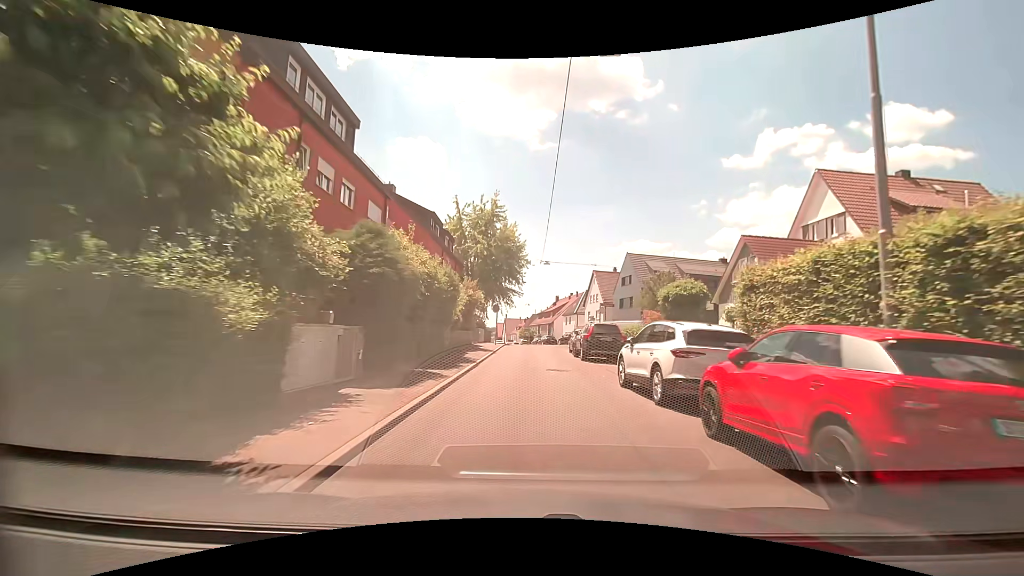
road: residential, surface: asphalt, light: Day
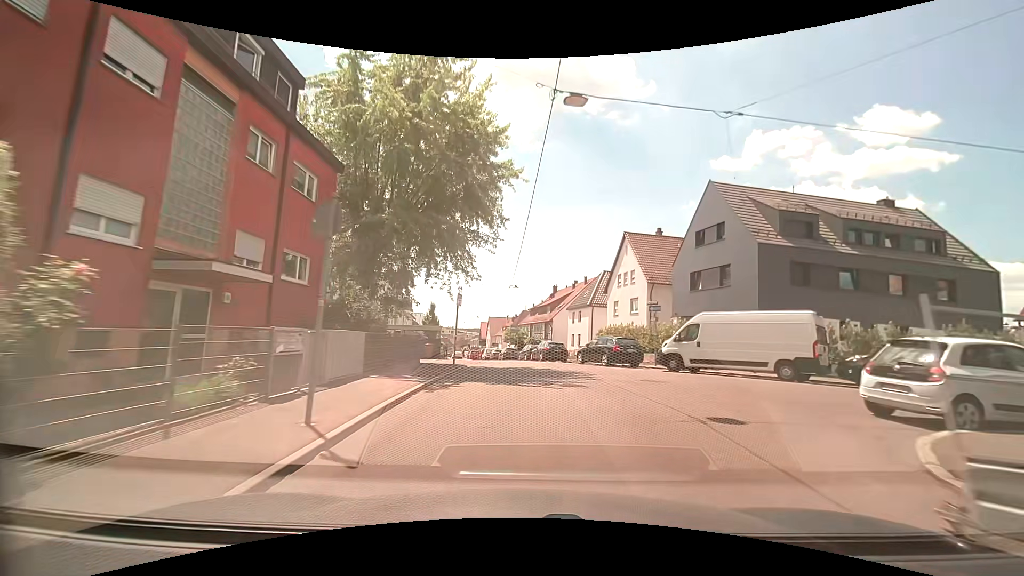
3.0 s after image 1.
(+0.3, +30.2) m; +1°
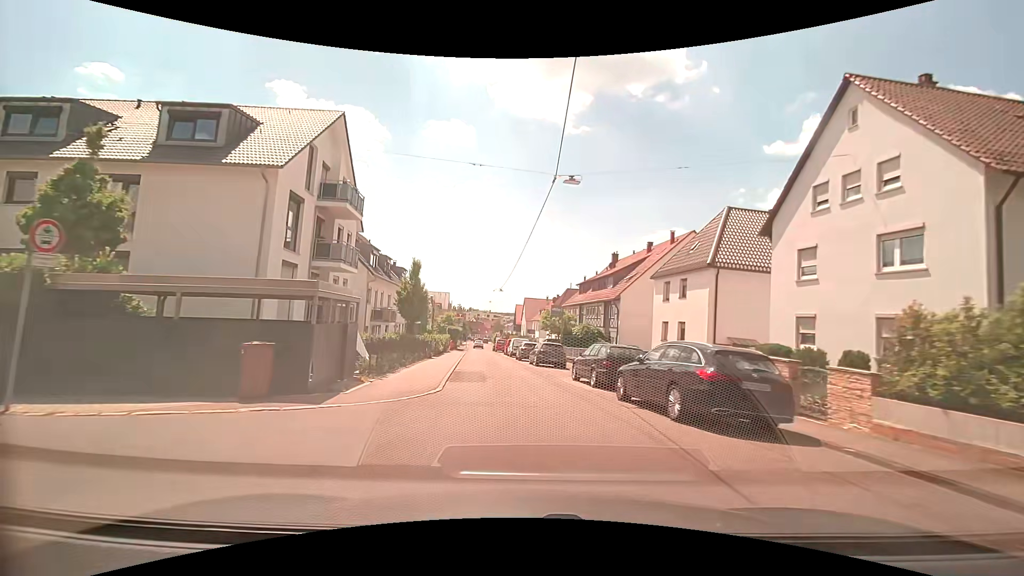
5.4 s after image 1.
(-0.6, +25.8) m; -4°
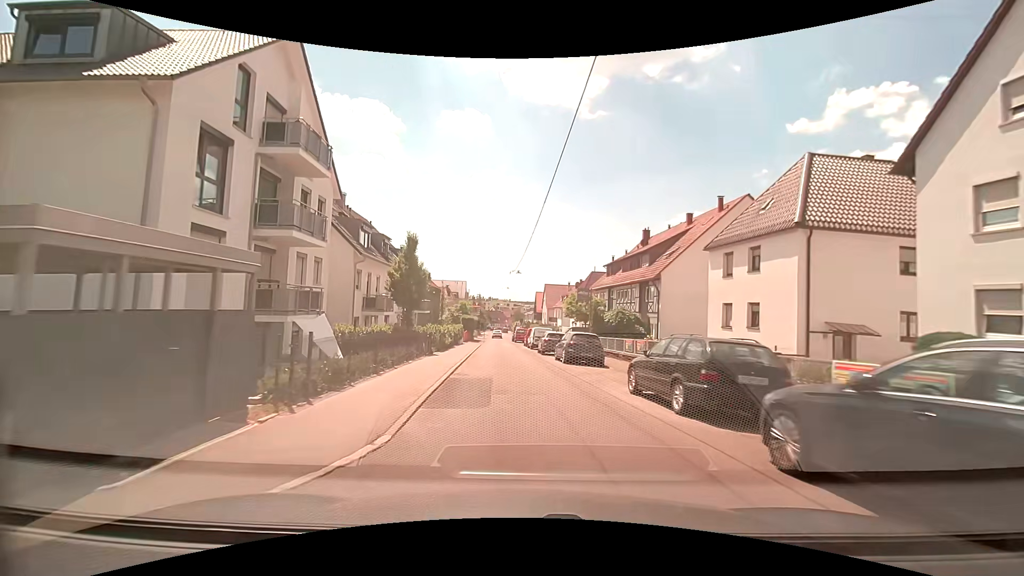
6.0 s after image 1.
(-0.1, +6.6) m; -3°
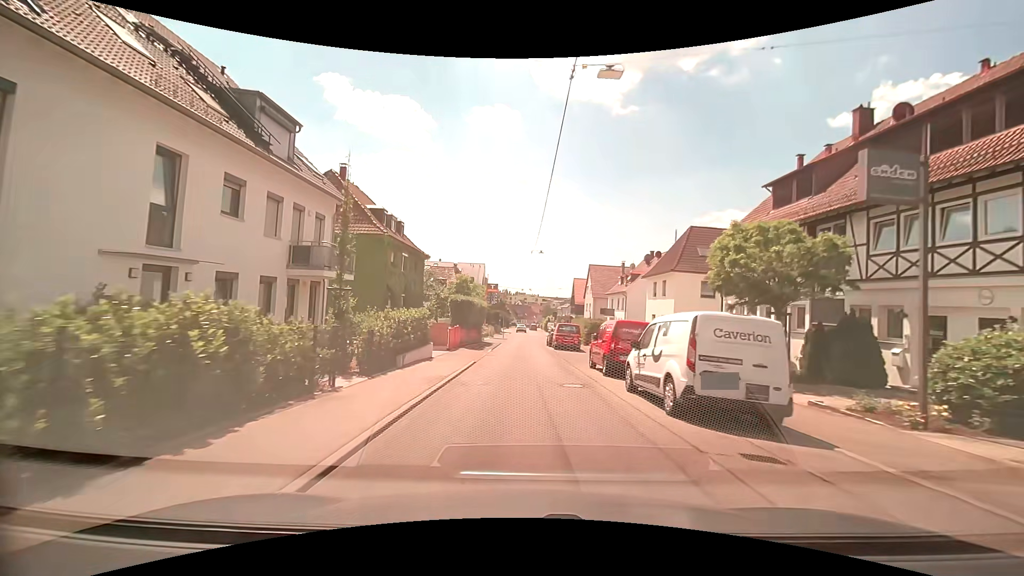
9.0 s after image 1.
(-1.3, +31.4) m; -2°
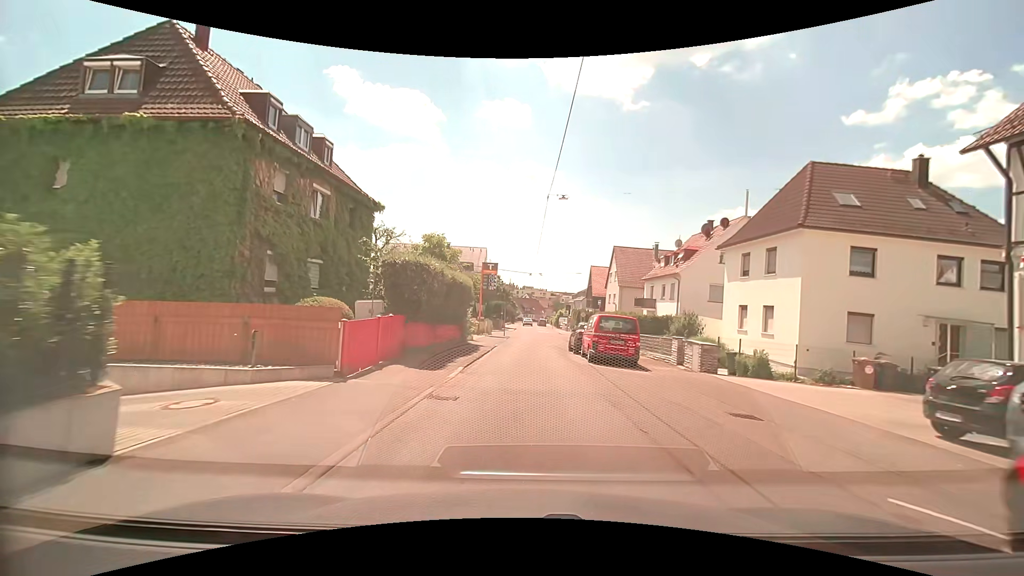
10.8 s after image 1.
(-0.3, +16.2) m; -1°
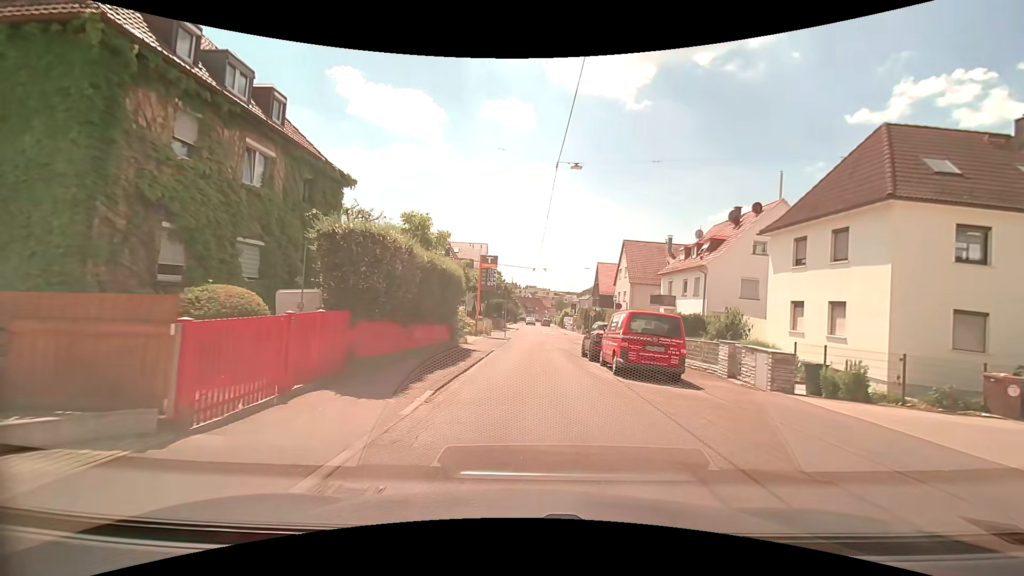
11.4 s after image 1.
(-0.1, +4.9) m; -1°
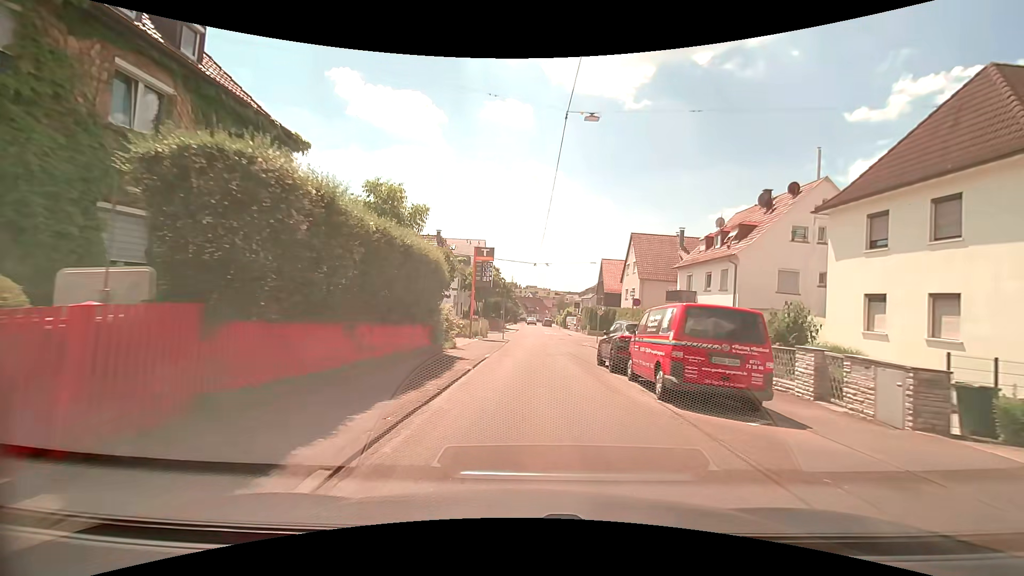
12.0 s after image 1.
(0.0, +4.7) m; 0°
